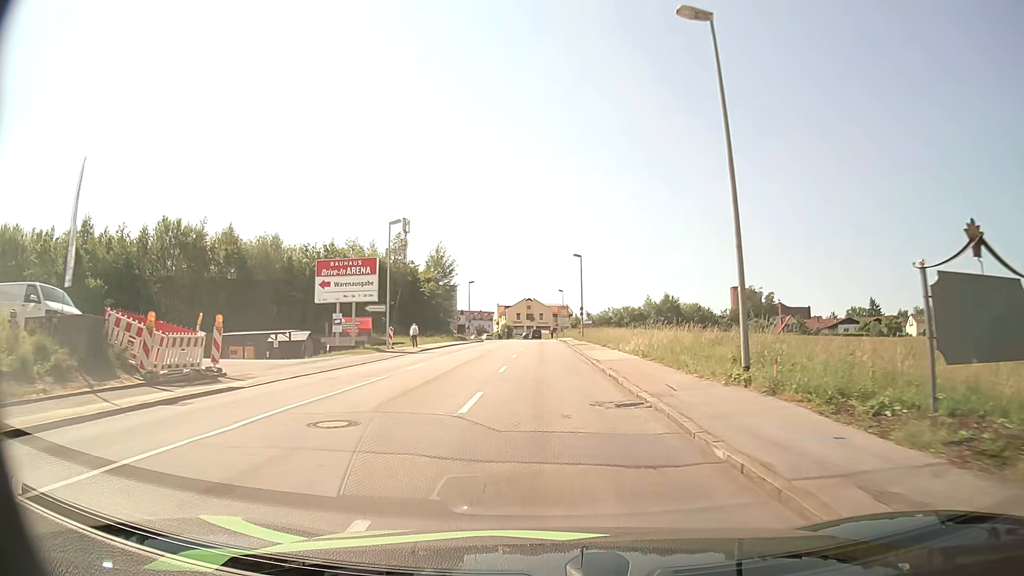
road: tertiary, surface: asphalt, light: Day
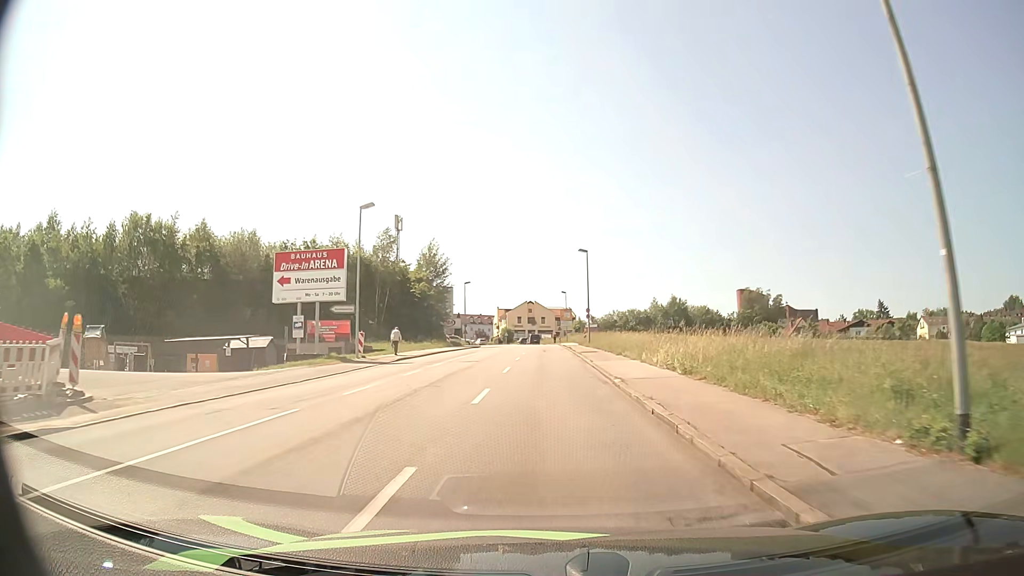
(0.0, +7.1) m; 0°
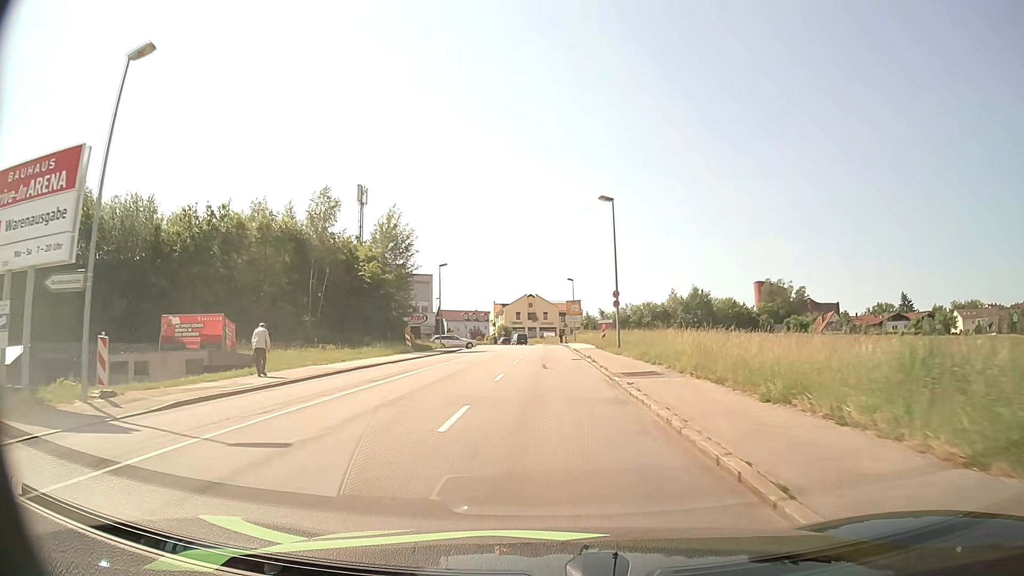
(-0.1, +21.9) m; -1°
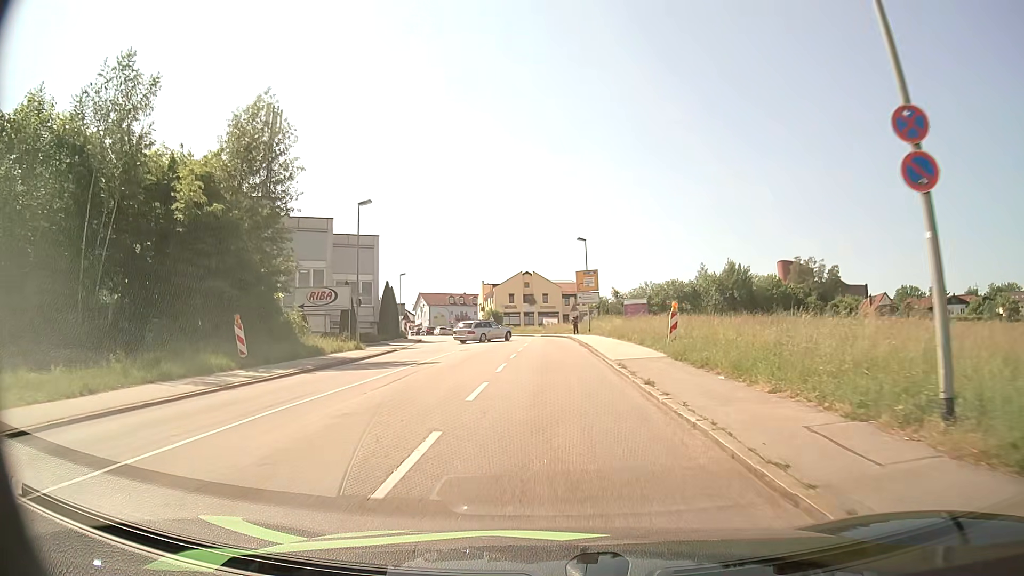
(-0.1, +28.4) m; 0°
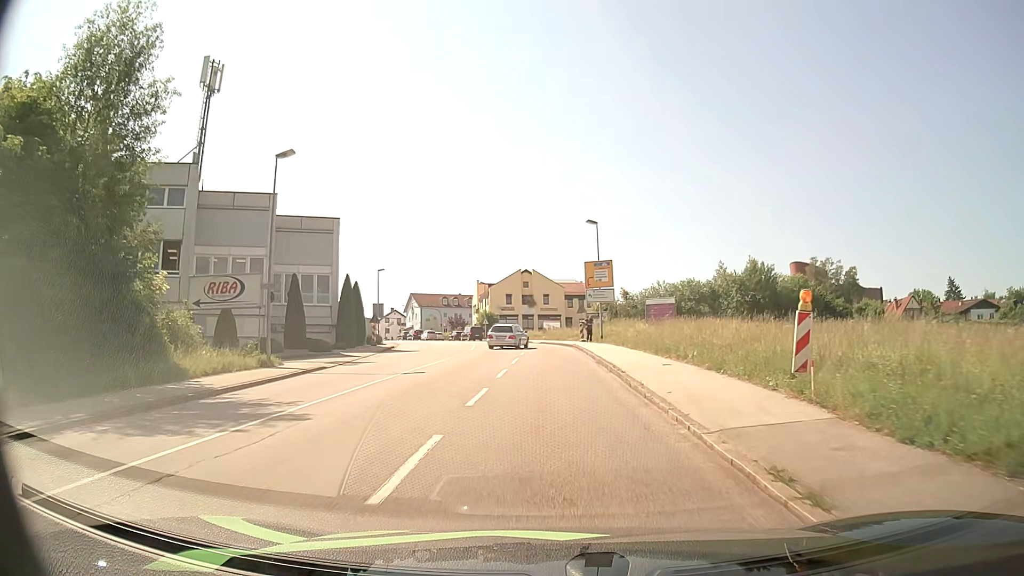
(-0.1, +11.9) m; 0°
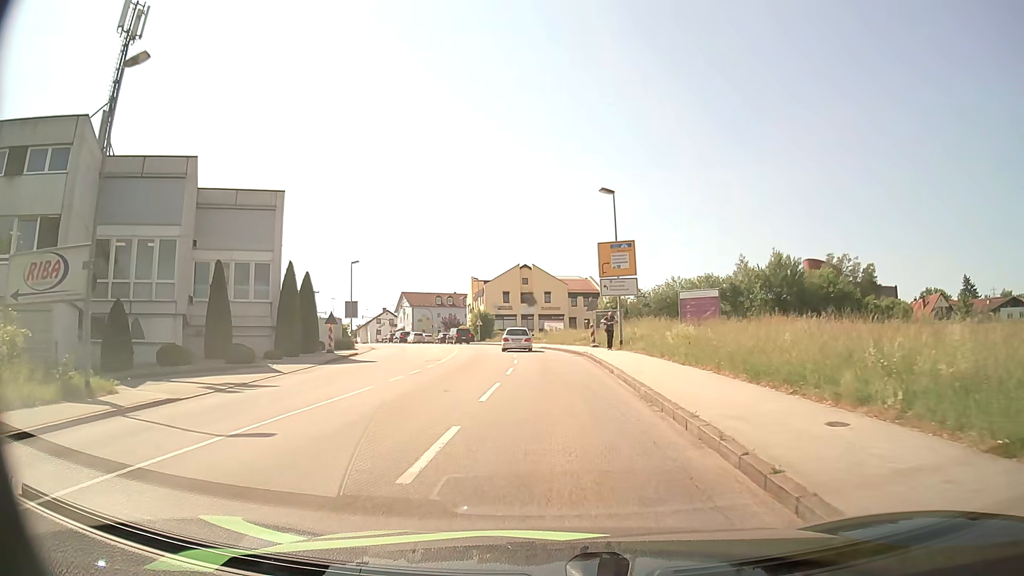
(0.0, +11.0) m; 0°
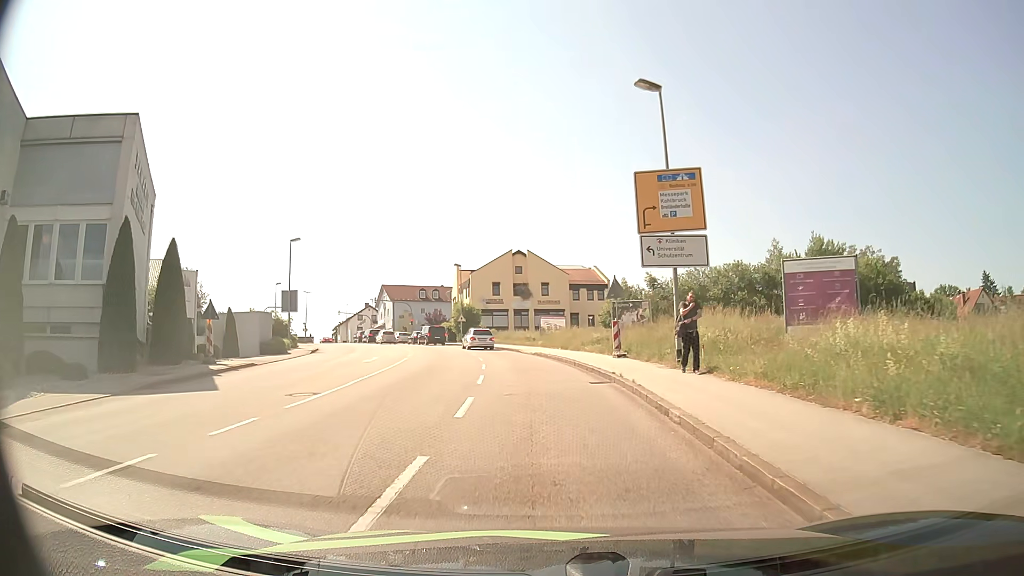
(0.0, +15.4) m; 0°
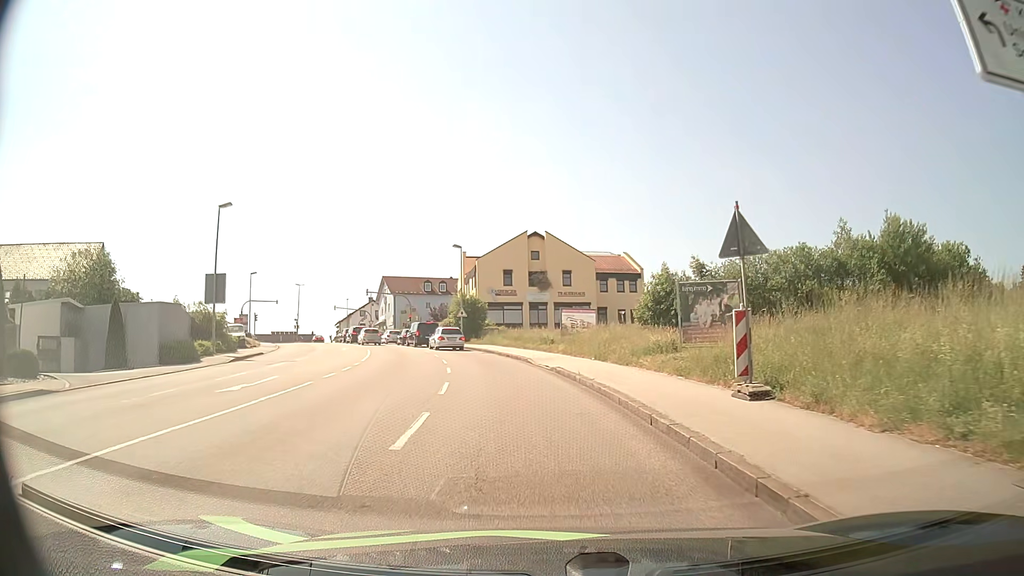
(-0.2, +14.5) m; -2°
